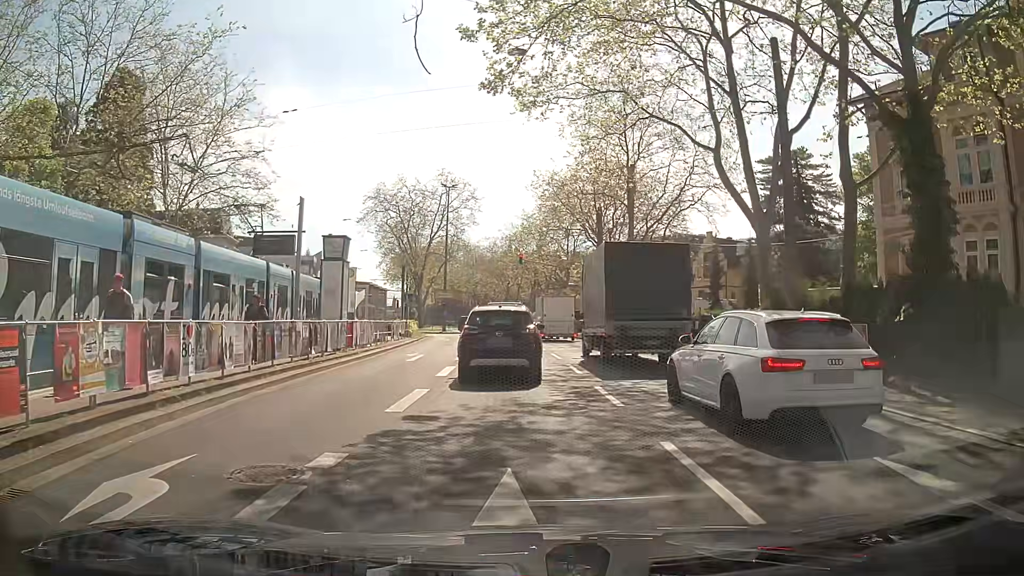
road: primary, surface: asphalt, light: Day
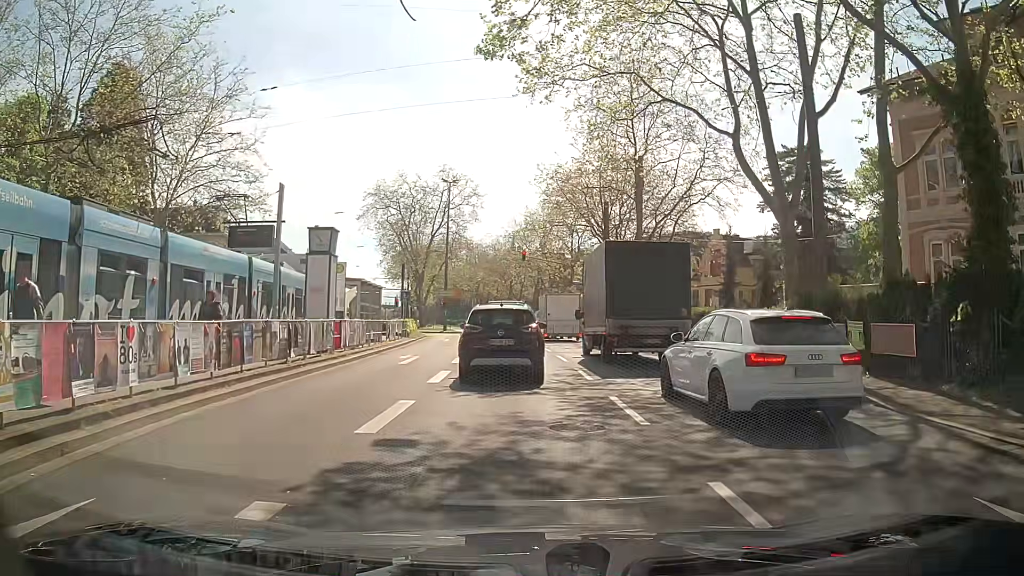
(0.0, +1.9) m; -1°
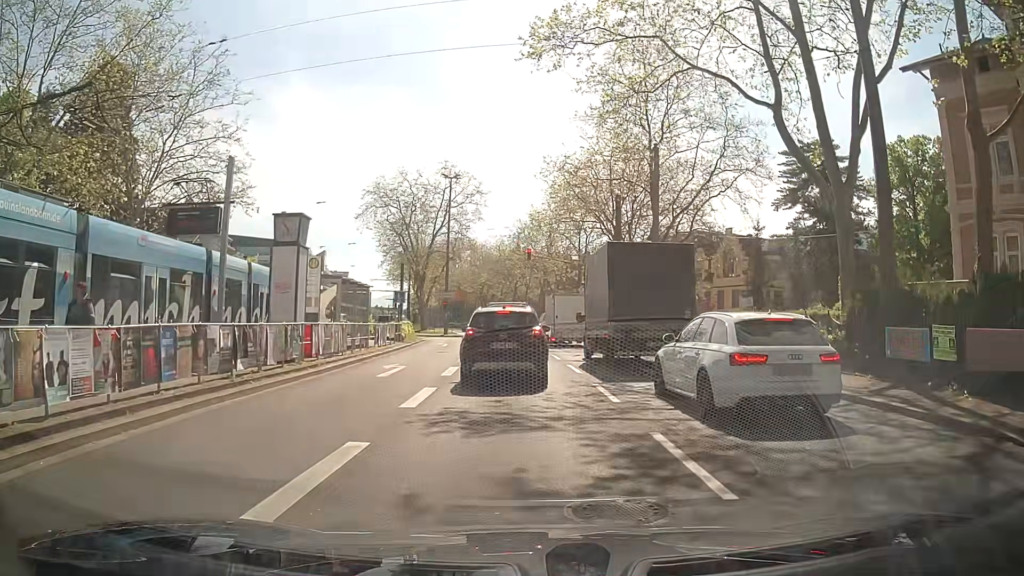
(-0.1, +3.4) m; -2°
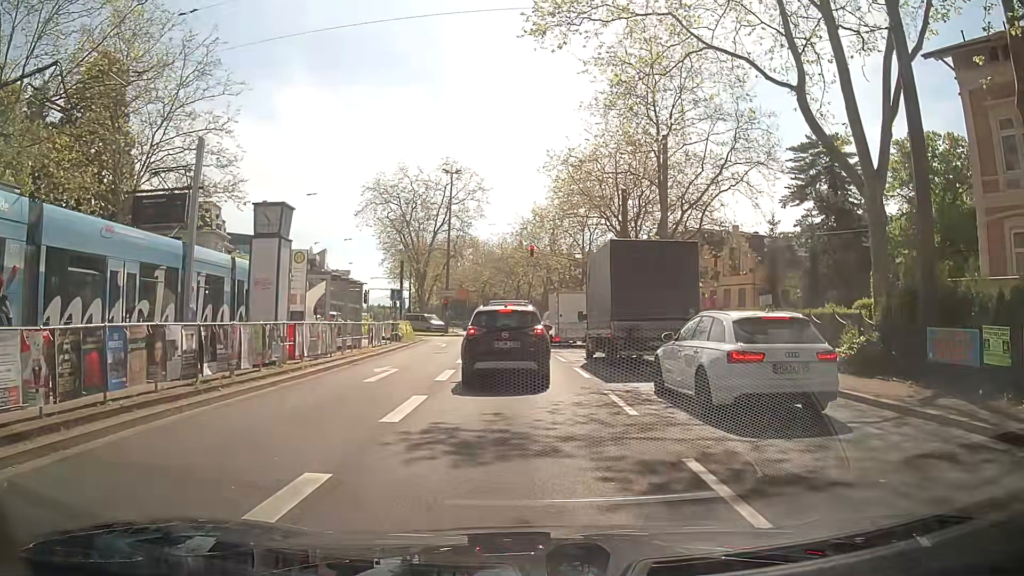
(0.0, +1.6) m; +1°
